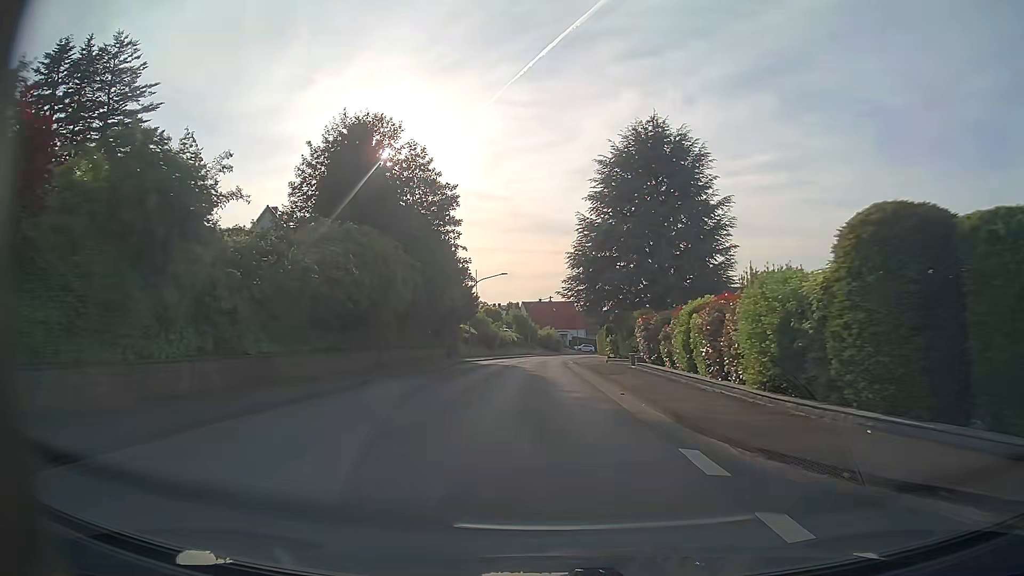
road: secondary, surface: asphalt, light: Day
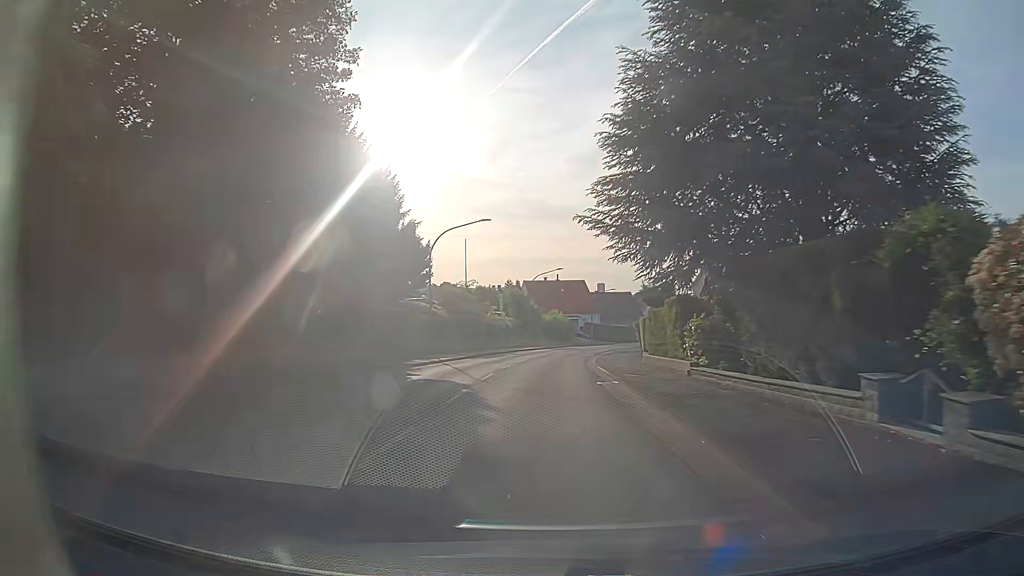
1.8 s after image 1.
(0.0, +23.5) m; 0°
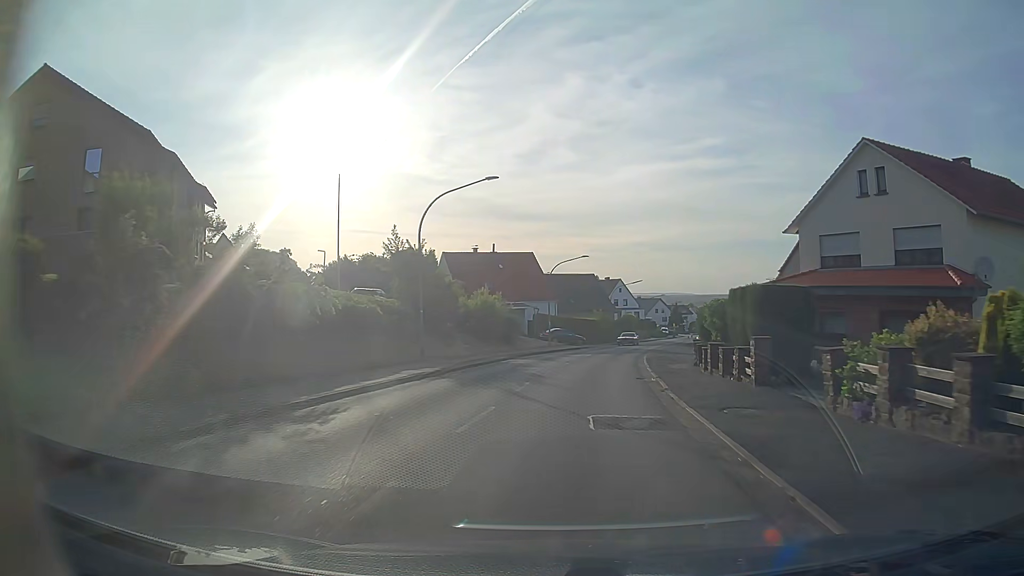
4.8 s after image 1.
(+0.9, +38.9) m; +5°
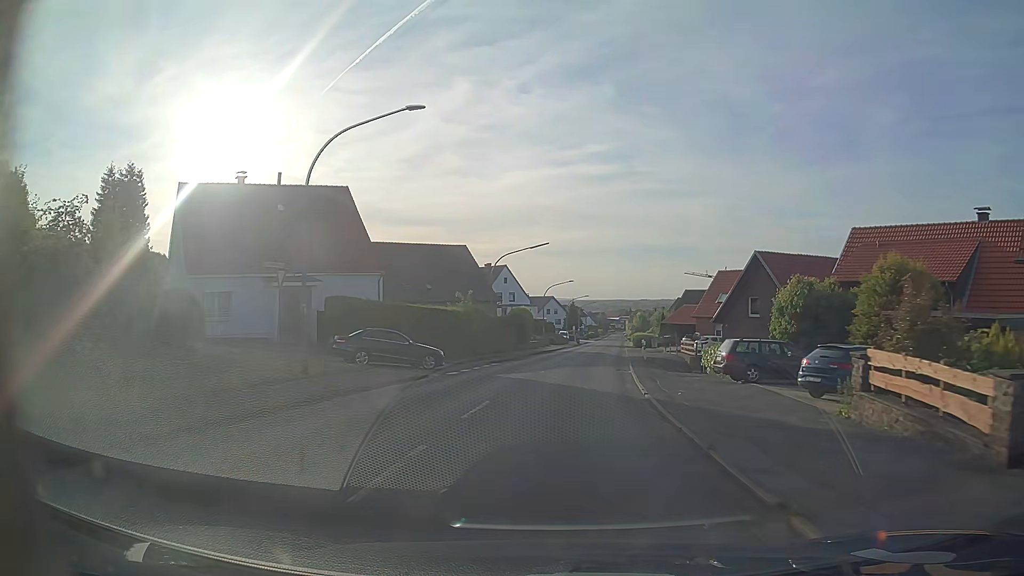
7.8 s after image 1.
(+3.4, +38.7) m; +10°
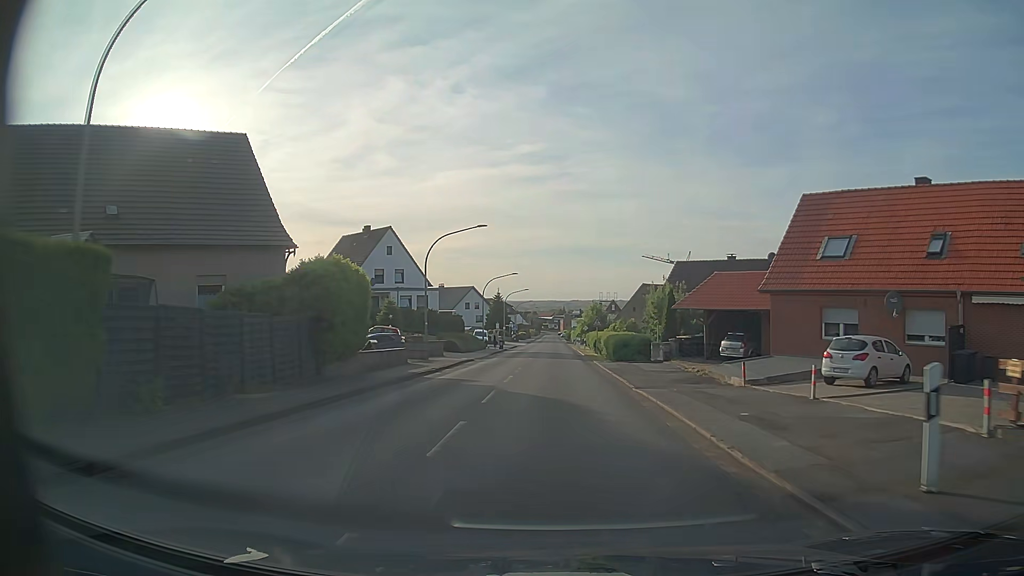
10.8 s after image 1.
(+2.5, +39.3) m; +6°
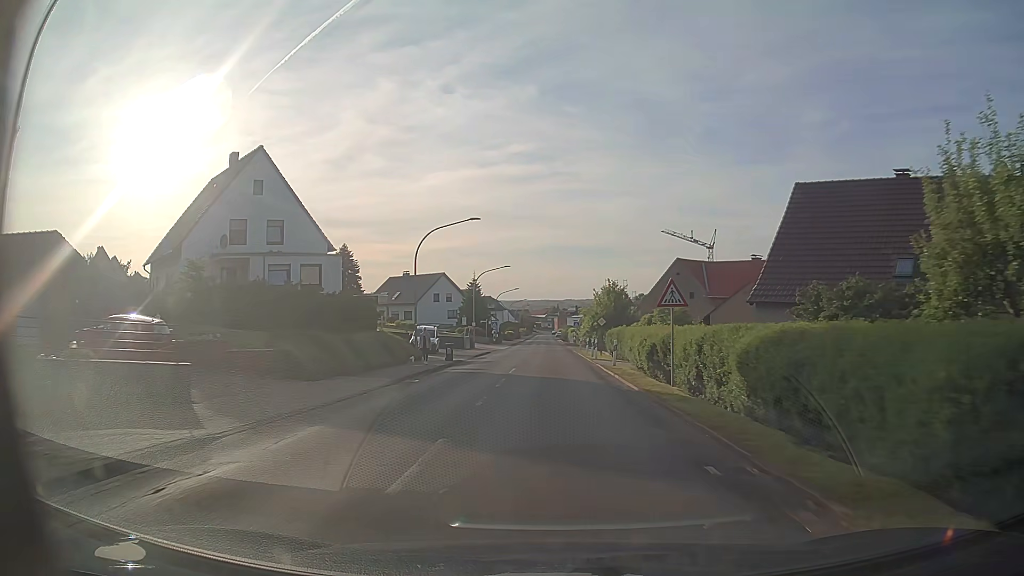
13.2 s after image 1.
(+0.3, +32.0) m; +1°
(0, +10) (0, +20) (0, +30) (0, +40) (0, +50) (0, +60) (0, +70) (0, +80) (0, +90) (0, +100) m
